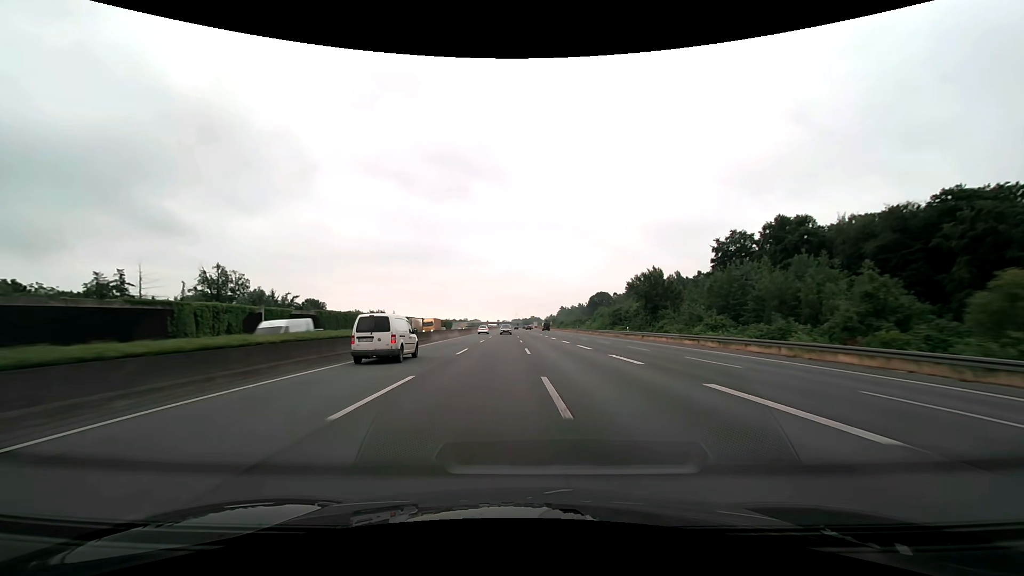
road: motorway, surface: asphalt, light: Day
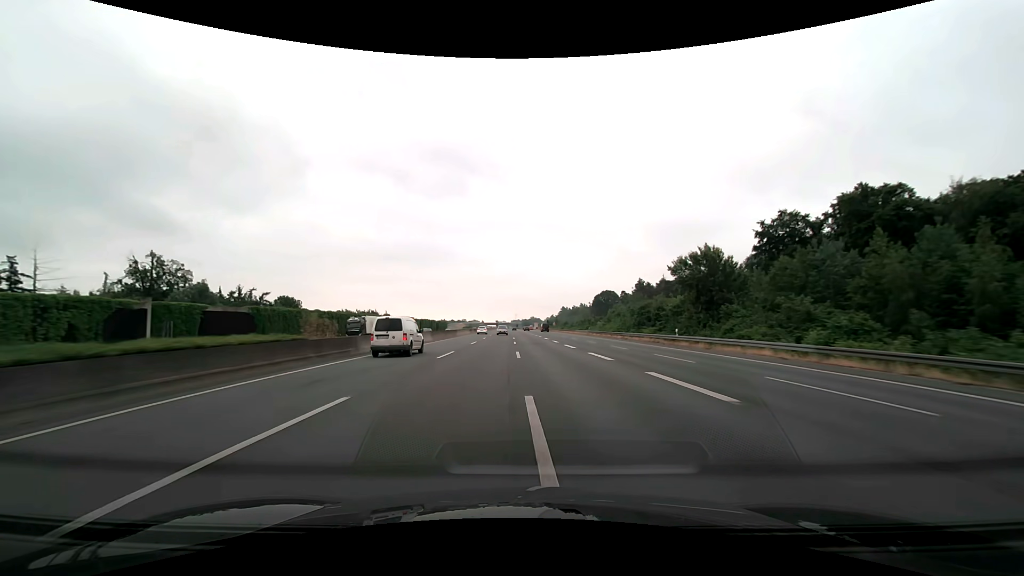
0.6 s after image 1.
(0.0, +20.7) m; 0°
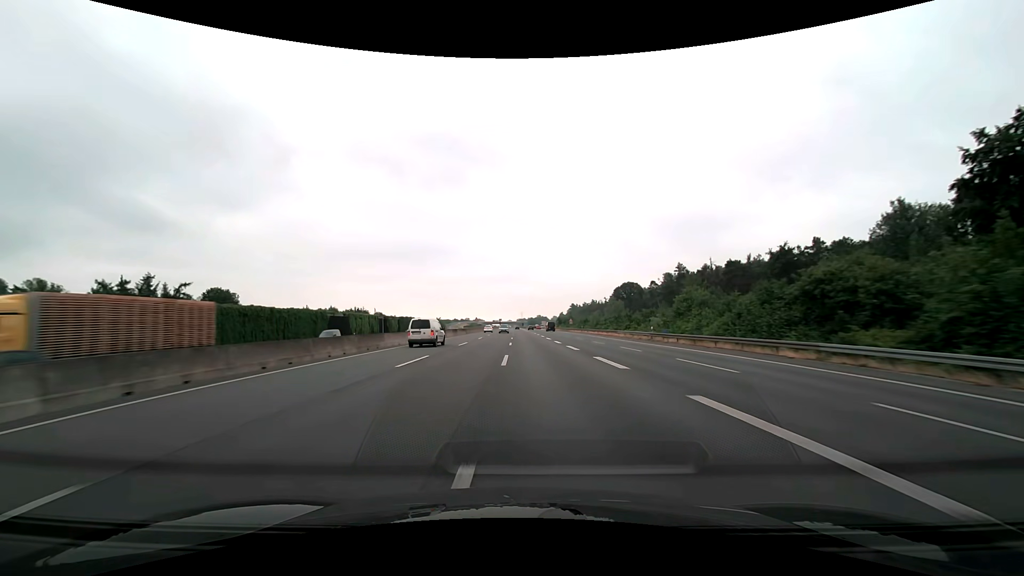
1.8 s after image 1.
(-0.3, +41.3) m; -1°
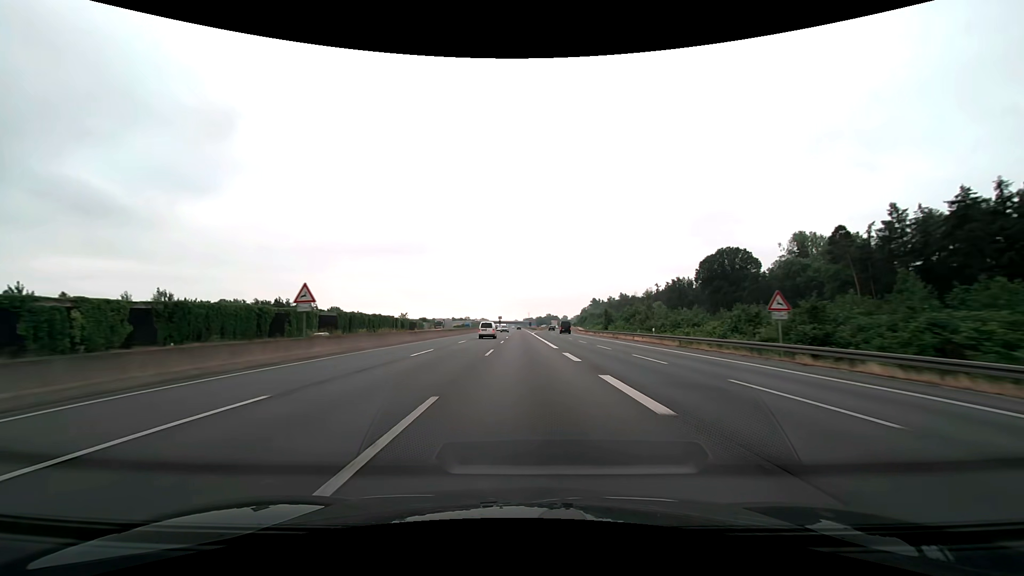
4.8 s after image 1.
(-0.5, +103.3) m; -1°
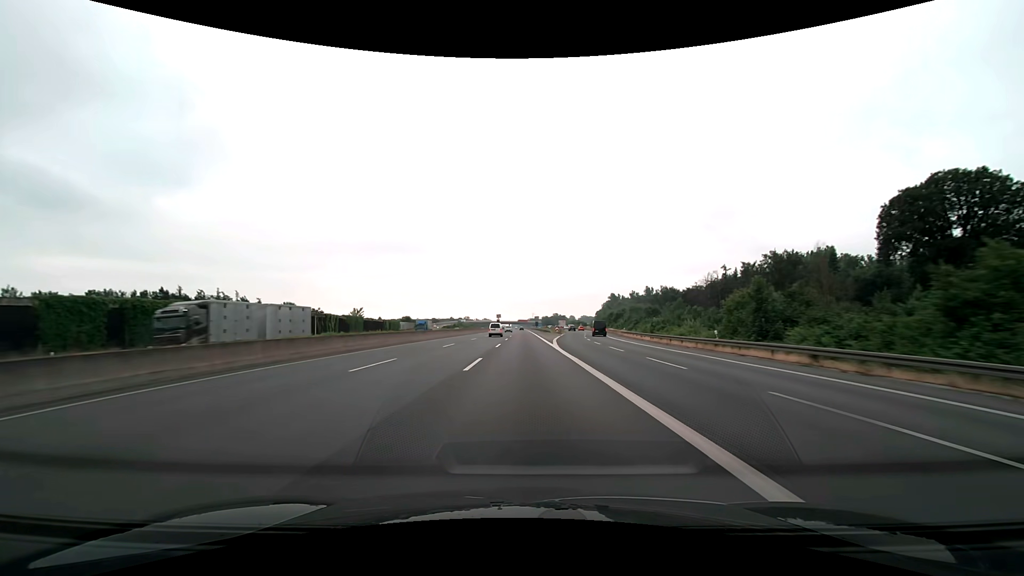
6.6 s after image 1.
(-0.3, +62.0) m; 0°
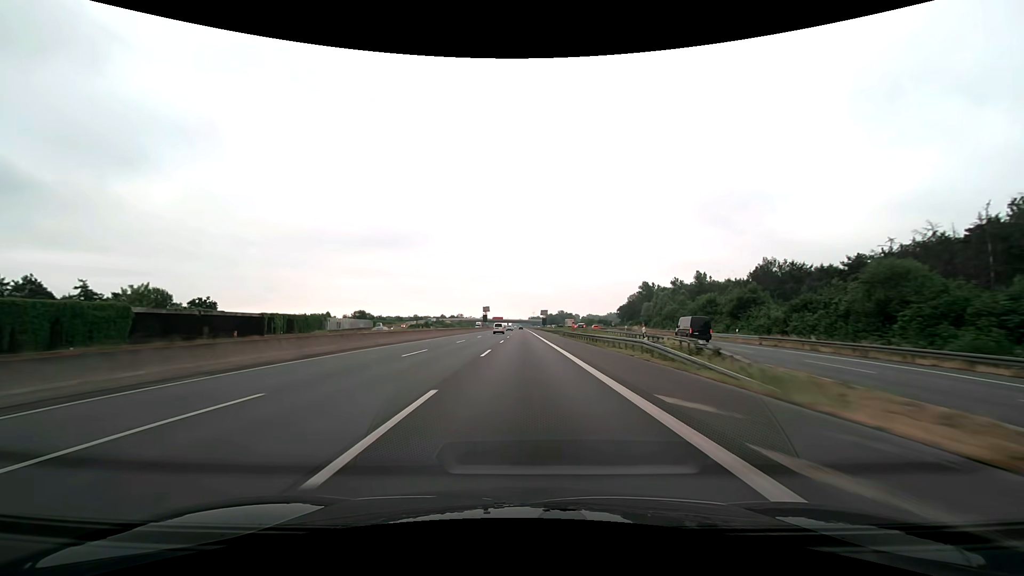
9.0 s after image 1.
(-0.2, +82.6) m; 0°
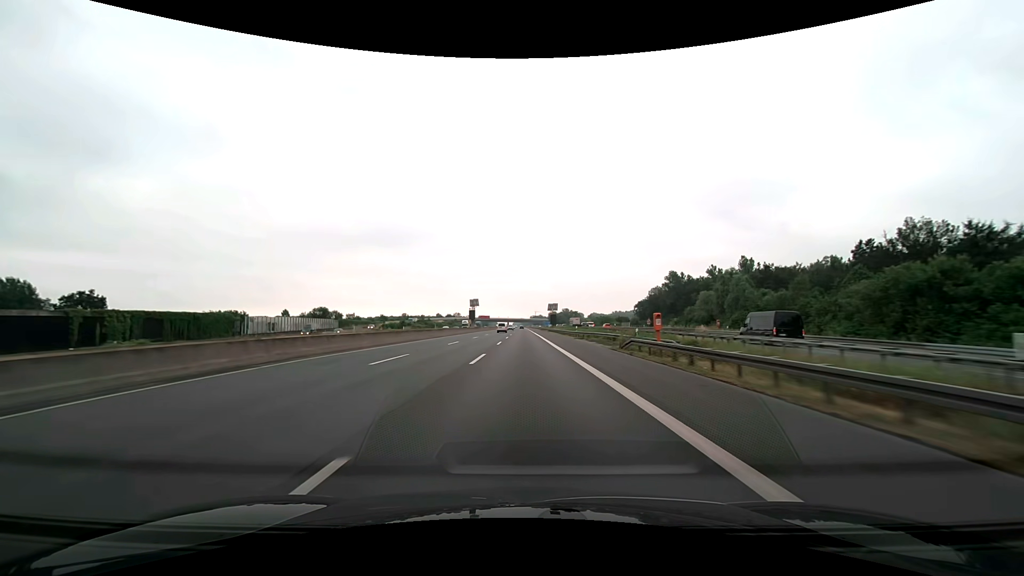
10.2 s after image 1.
(0.0, +41.3) m; 0°
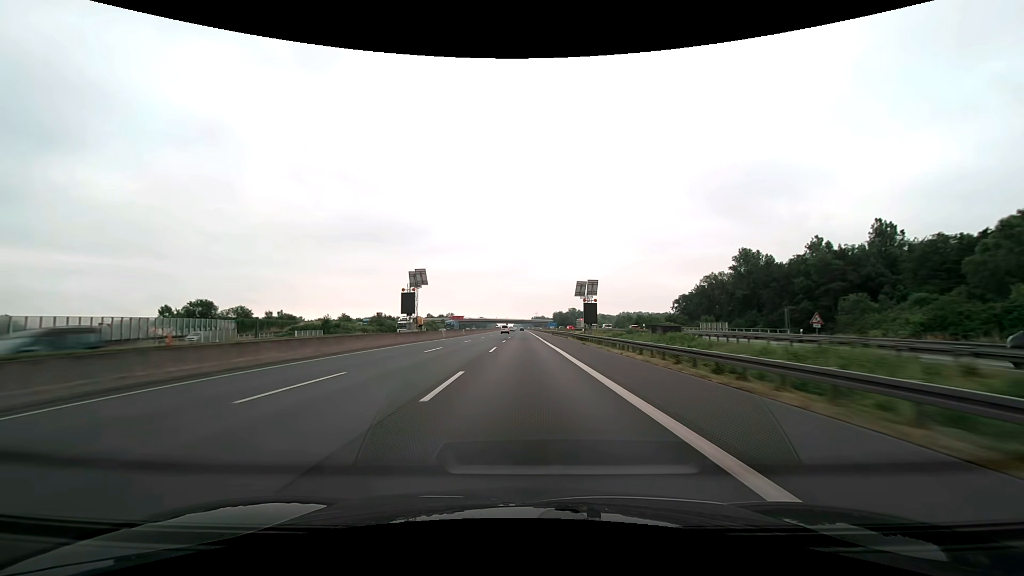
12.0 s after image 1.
(0.0, +61.9) m; 0°
(0, +10) (0, +20) (0, +30) (0, +40) (0, +50) (0, +60) (0, +70) (0, +80) (0, +90) (0, +100) m
